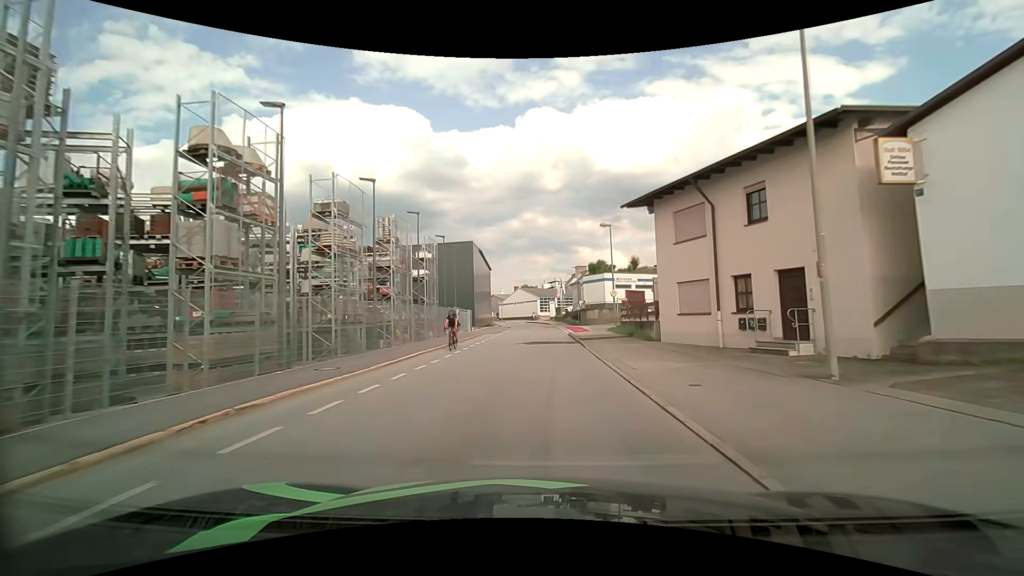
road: residential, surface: asphalt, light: Day
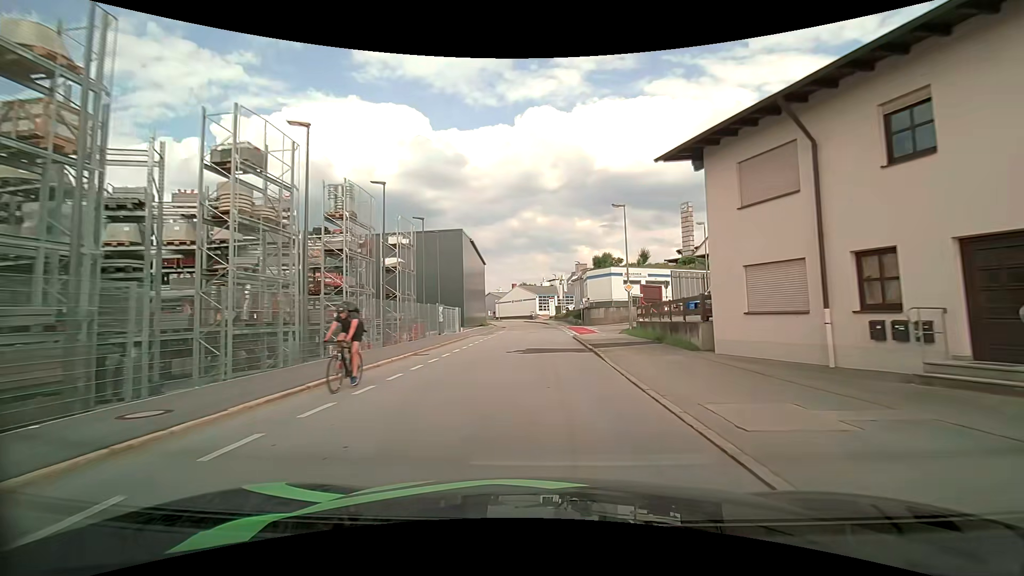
(0.0, +6.5) m; 0°
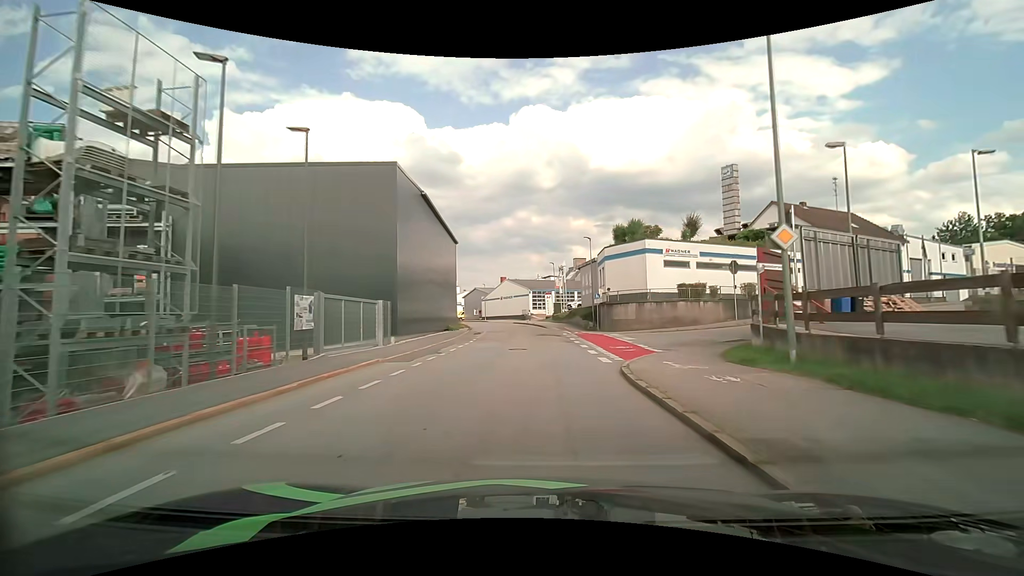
(+0.1, +19.7) m; +1°
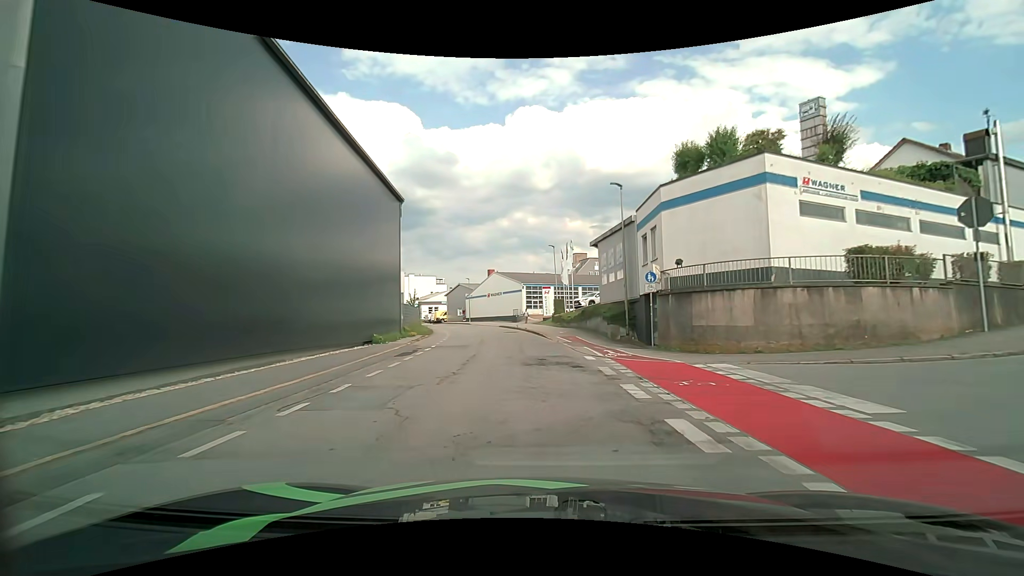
(+0.1, +18.4) m; 0°
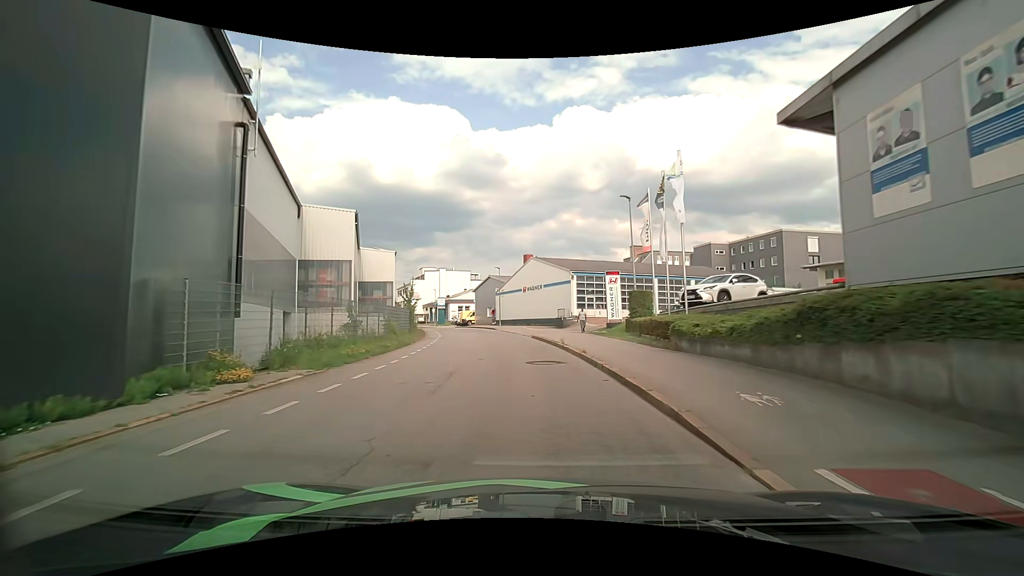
(-0.7, +22.5) m; -4°
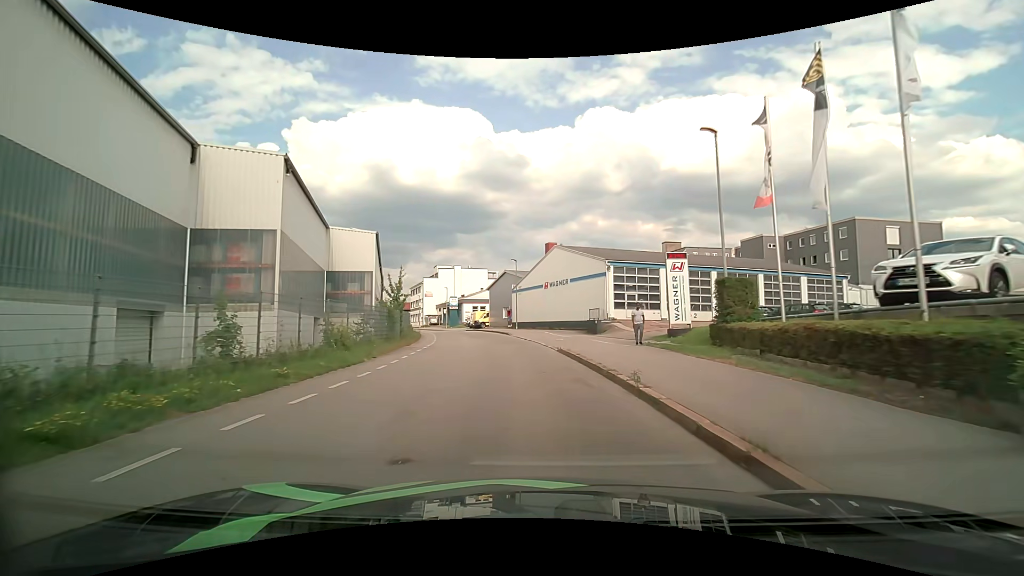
(-0.3, +11.0) m; -3°
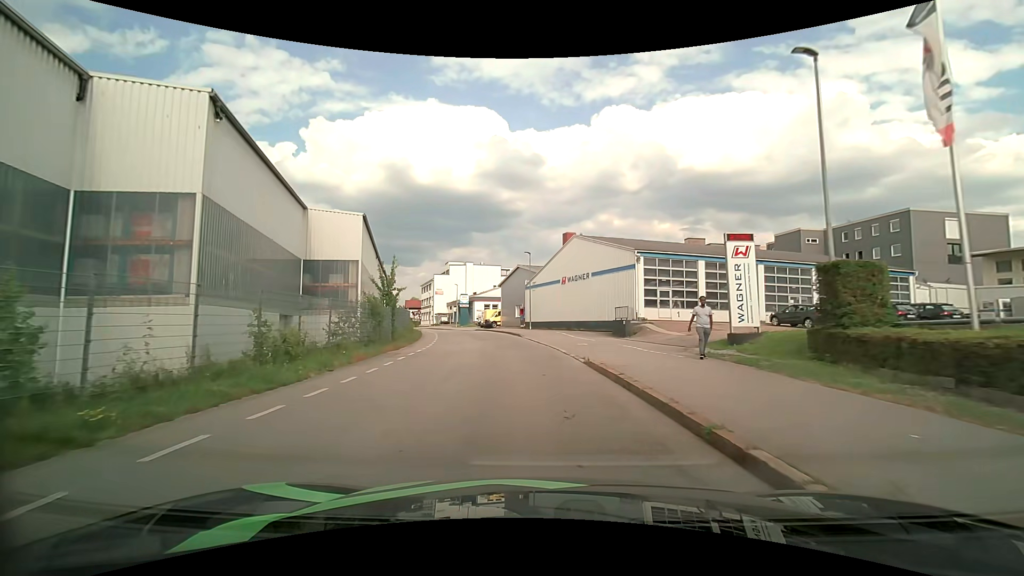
(-0.1, +5.5) m; -2°
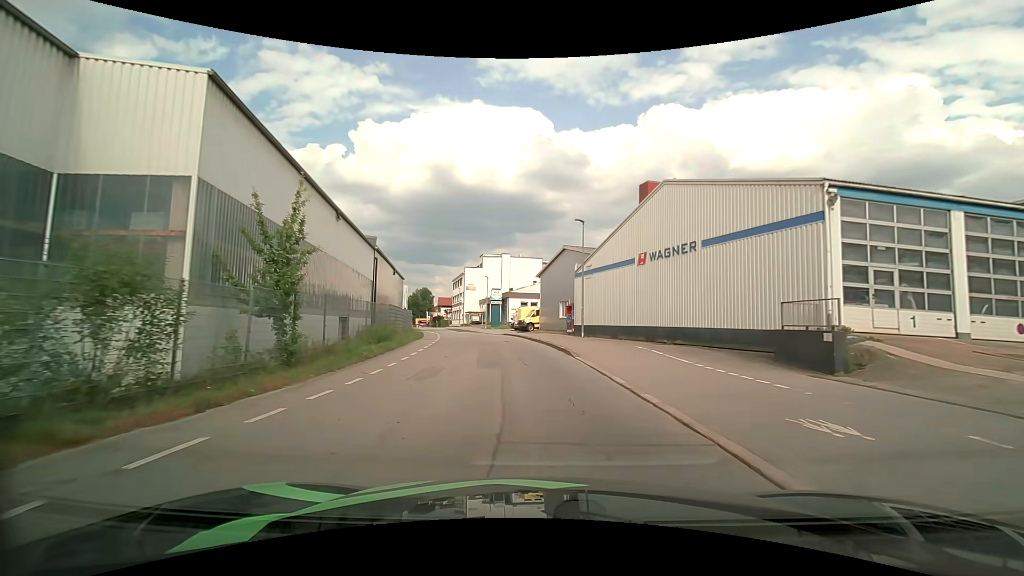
(-0.7, +17.0) m; -5°
(0, +10) (-1, +20) (-2, +30) (-4, +40) (-6, +50) (-8, +59) (-11, +69) (-13, +79) (-16, +88) (-19, +98) m
